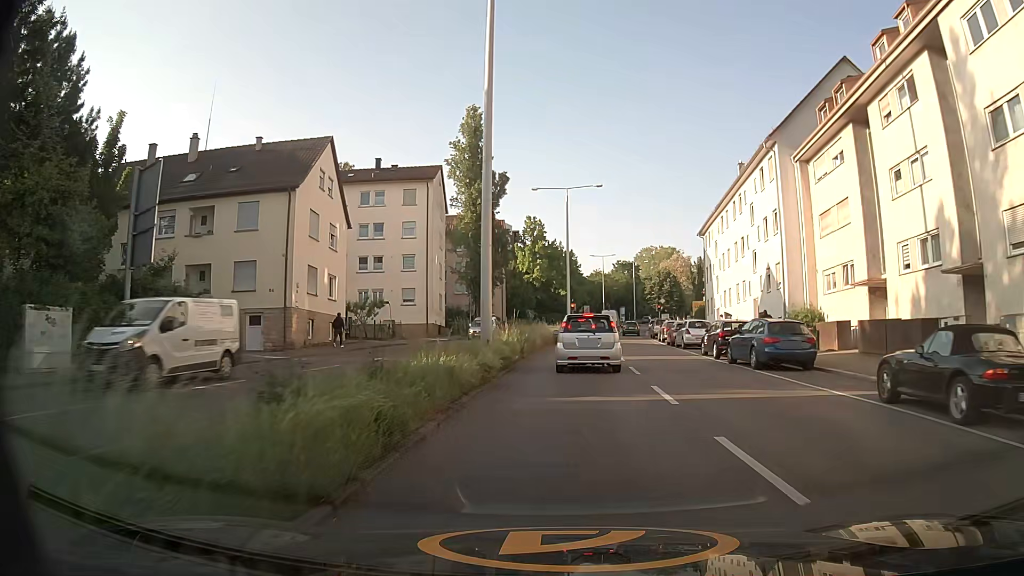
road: secondary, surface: asphalt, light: Day
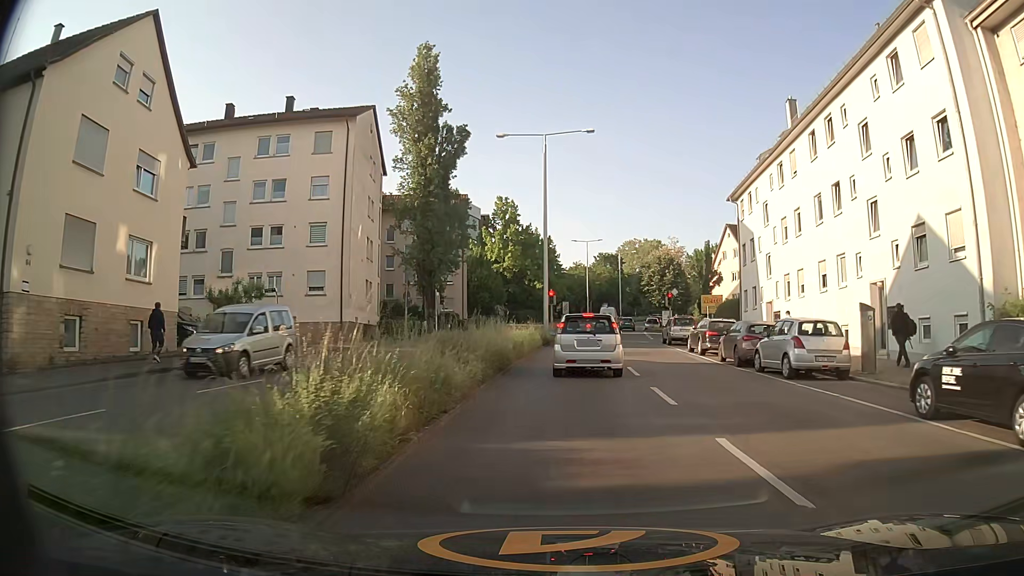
(+0.4, +17.8) m; +3°
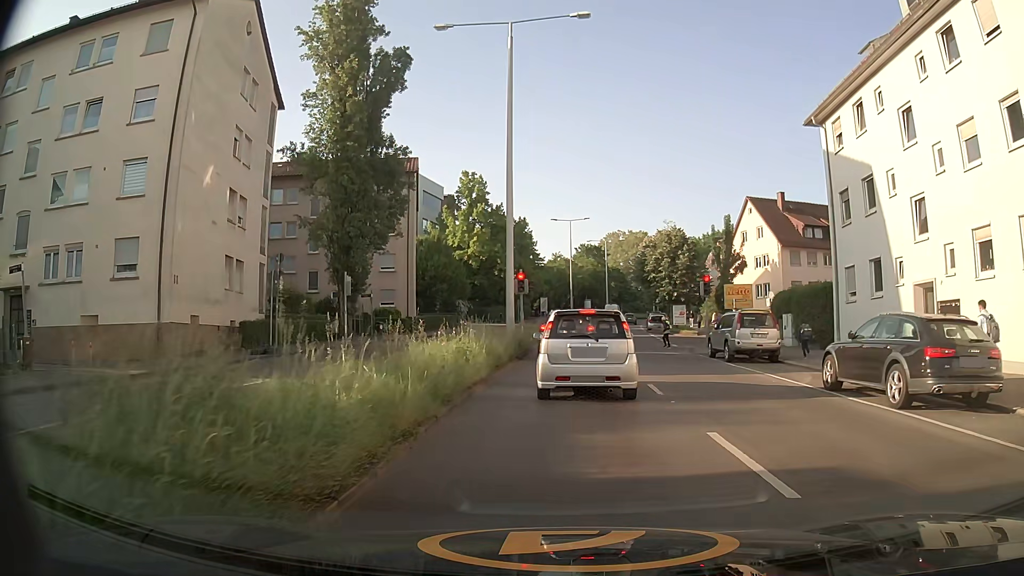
(+0.1, +17.3) m; +1°
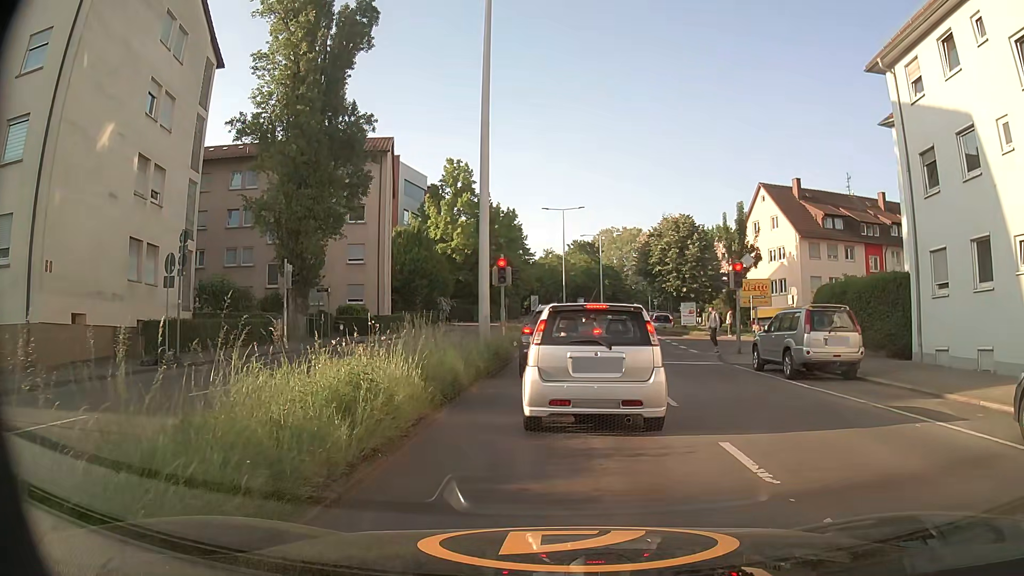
(0.0, +6.3) m; +2°
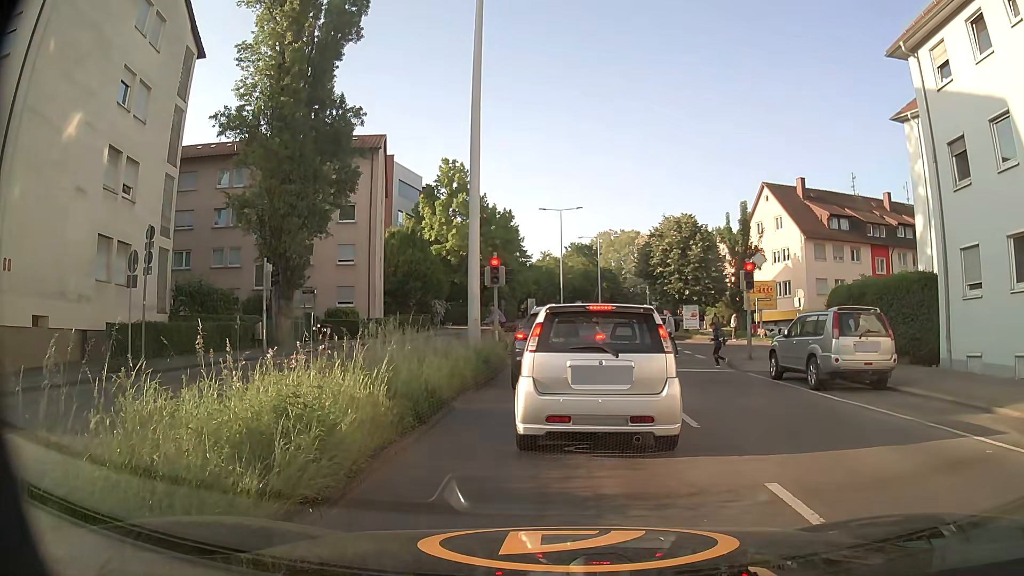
(0.0, +1.7) m; -1°
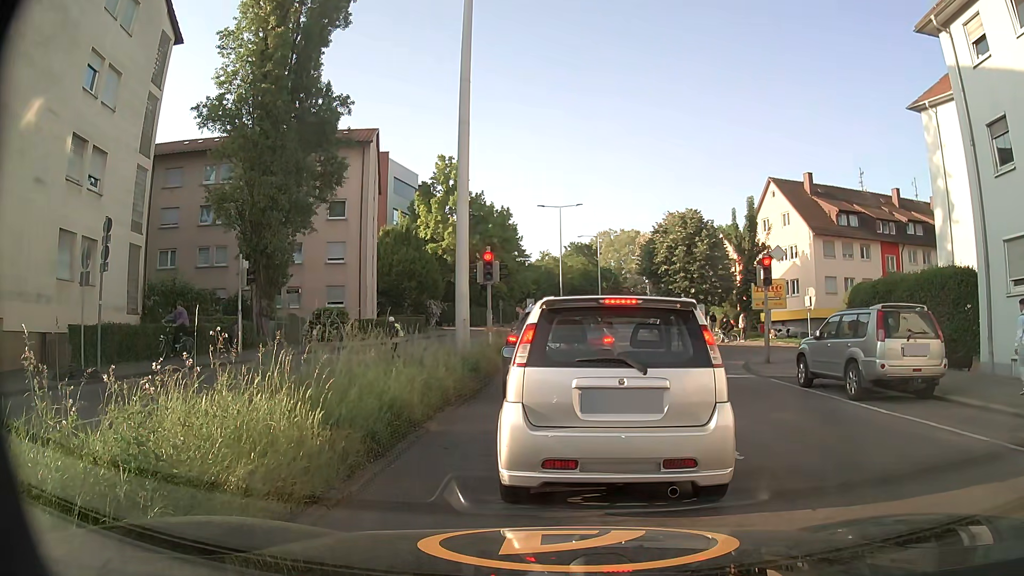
(0.0, +2.0) m; 0°
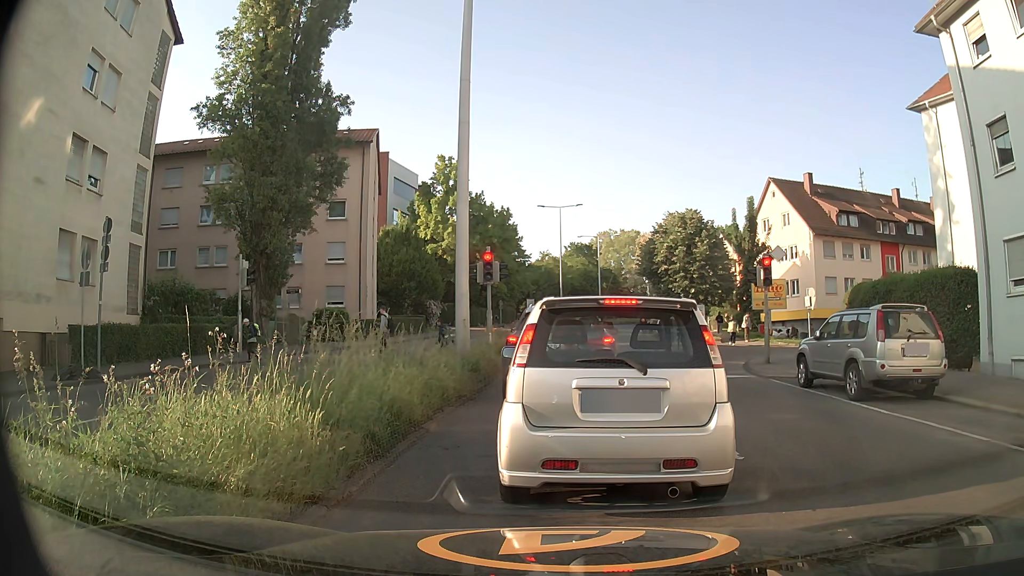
(0.0, +0.1) m; 0°
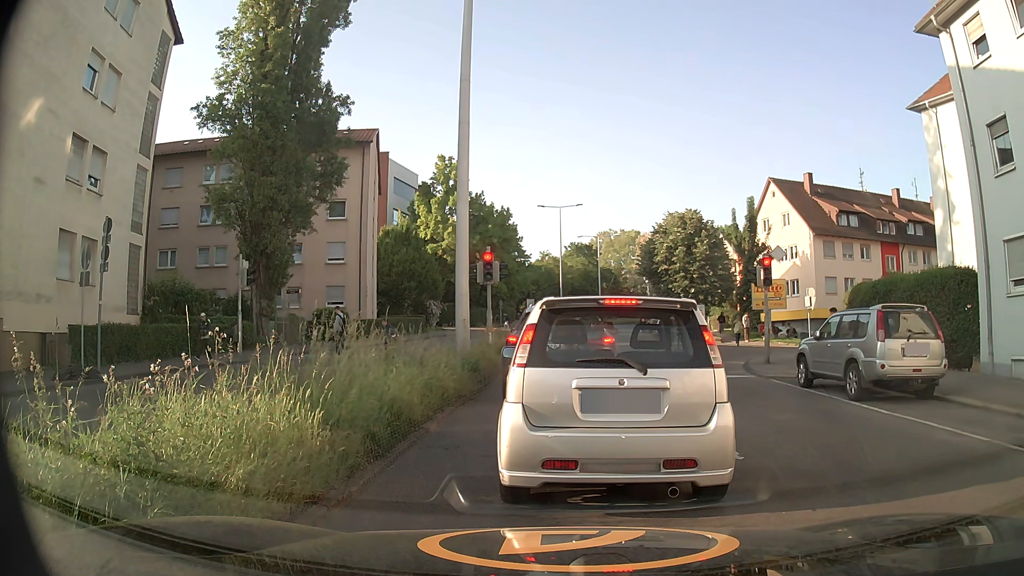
(0.0, 0.0) m; 0°
(0, +10) (0, +20) (+1, +30) (+1, +40) (+1, +50) (+2, +60) (+3, +70) (+4, +80) (+5, +90) (+7, +100) m
